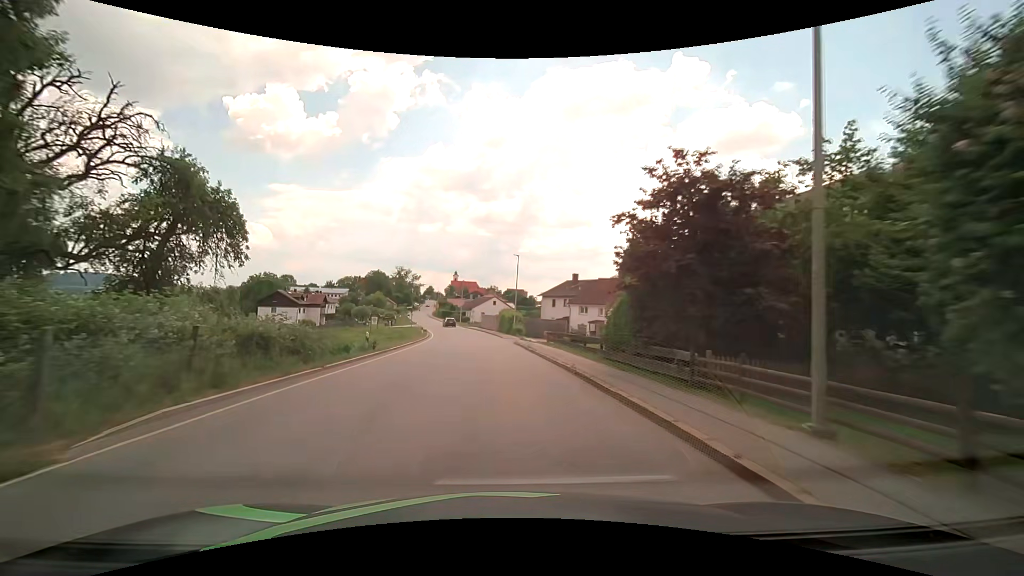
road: secondary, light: Day
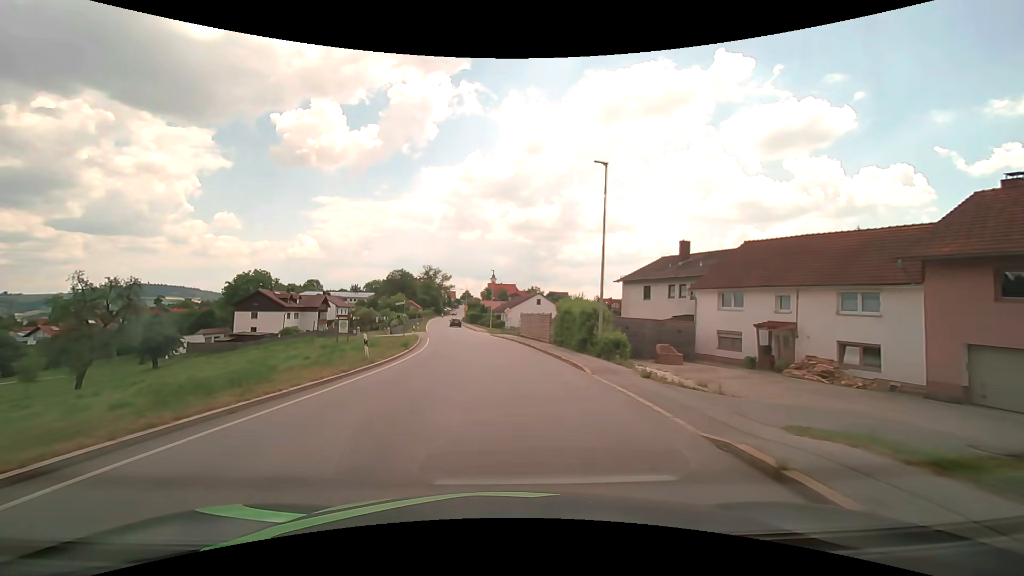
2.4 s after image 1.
(-1.2, +30.6) m; -5°
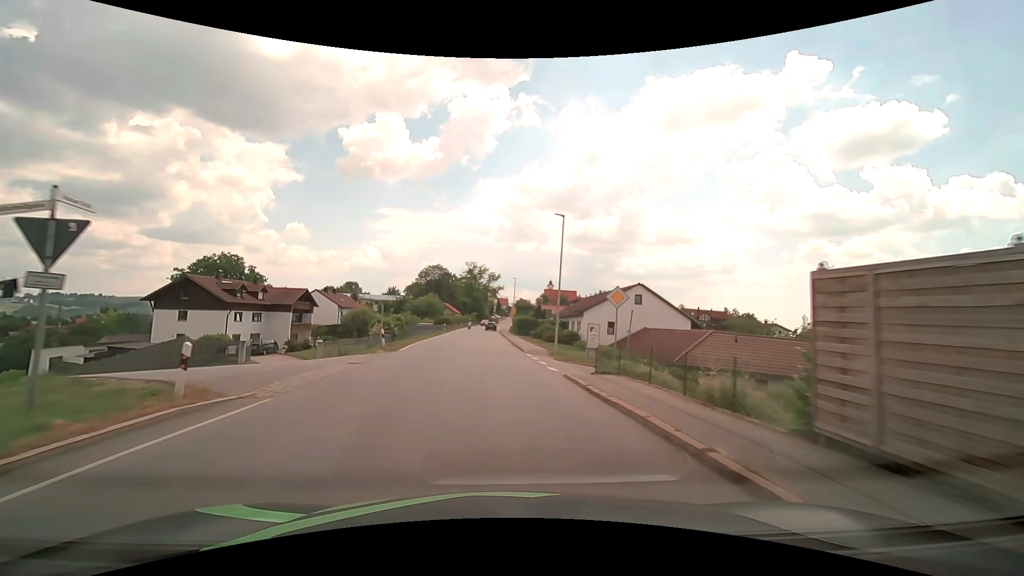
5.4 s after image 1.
(-1.5, +37.8) m; -6°
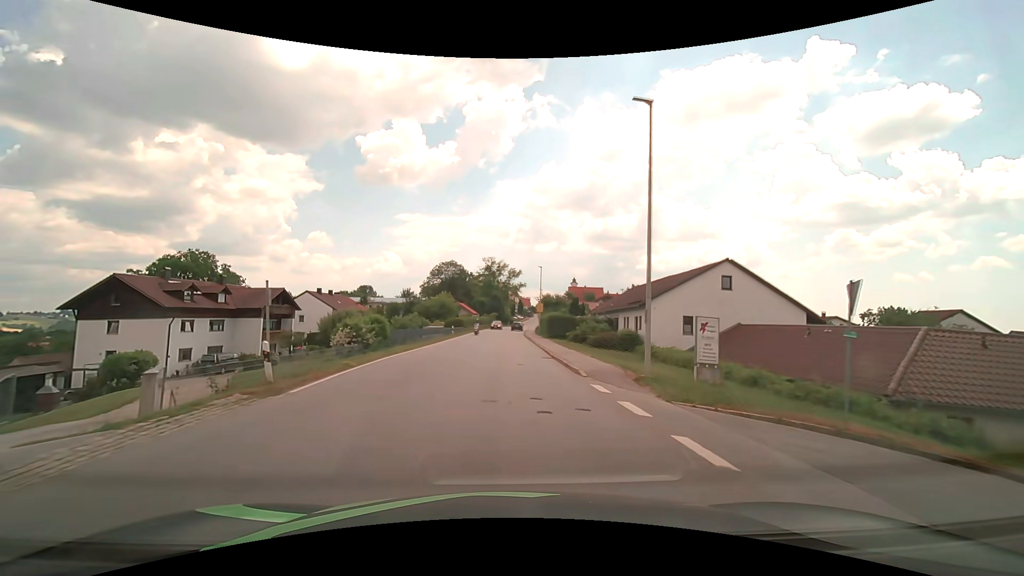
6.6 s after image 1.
(-0.4, +15.1) m; -2°
